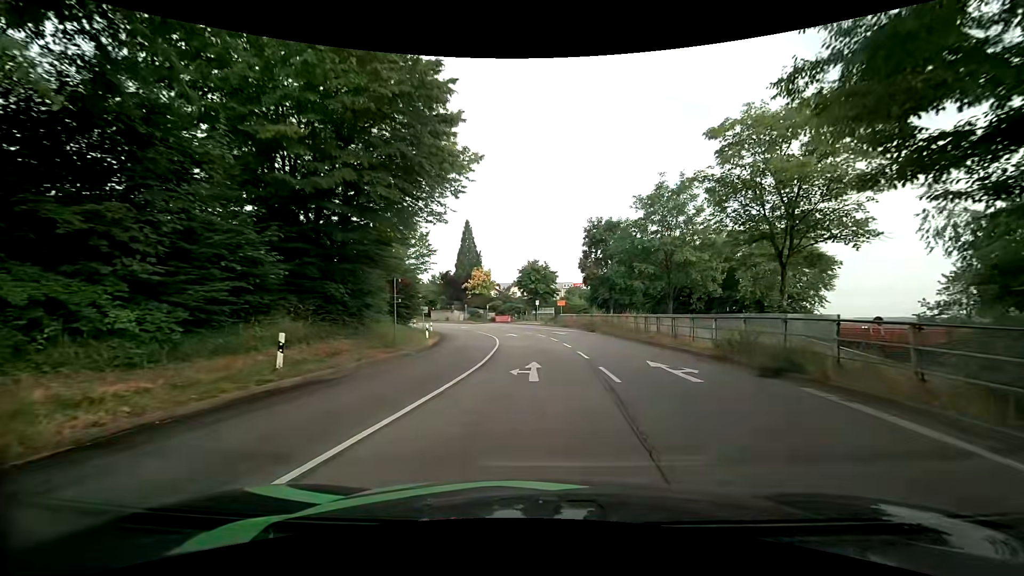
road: primary_link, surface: asphalt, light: Day
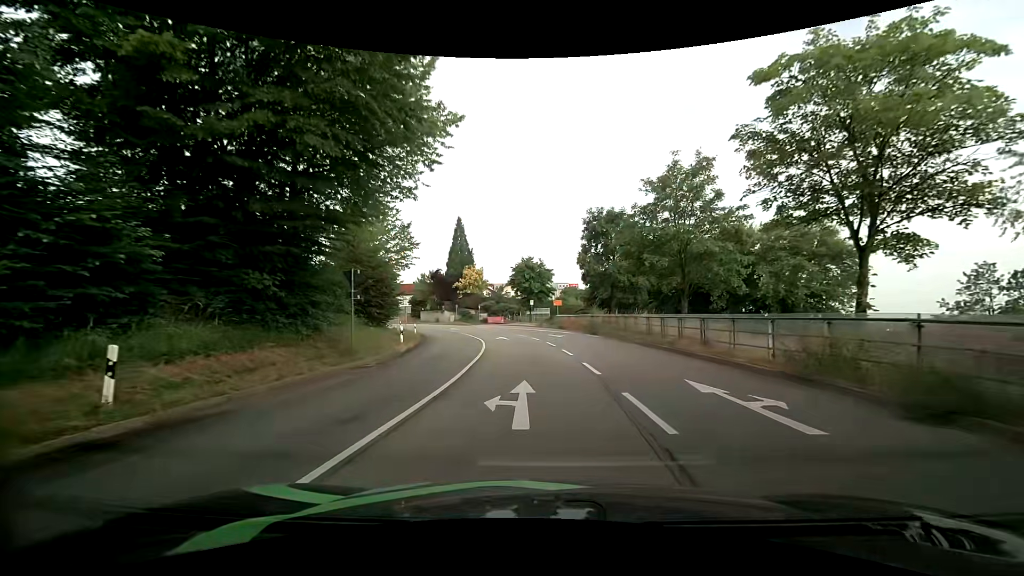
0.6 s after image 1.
(0.0, +4.7) m; +1°
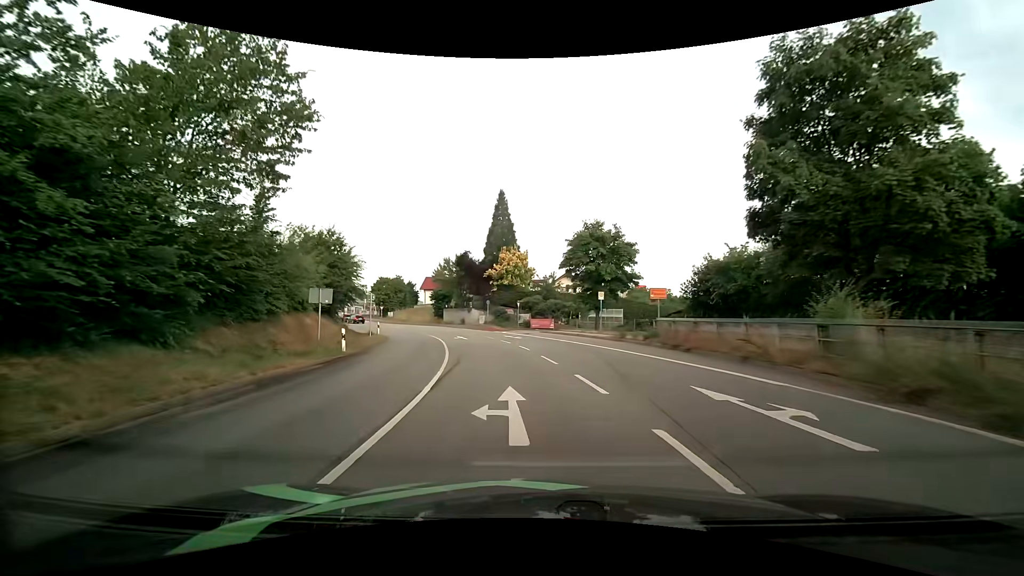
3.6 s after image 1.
(-1.0, +27.0) m; -6°
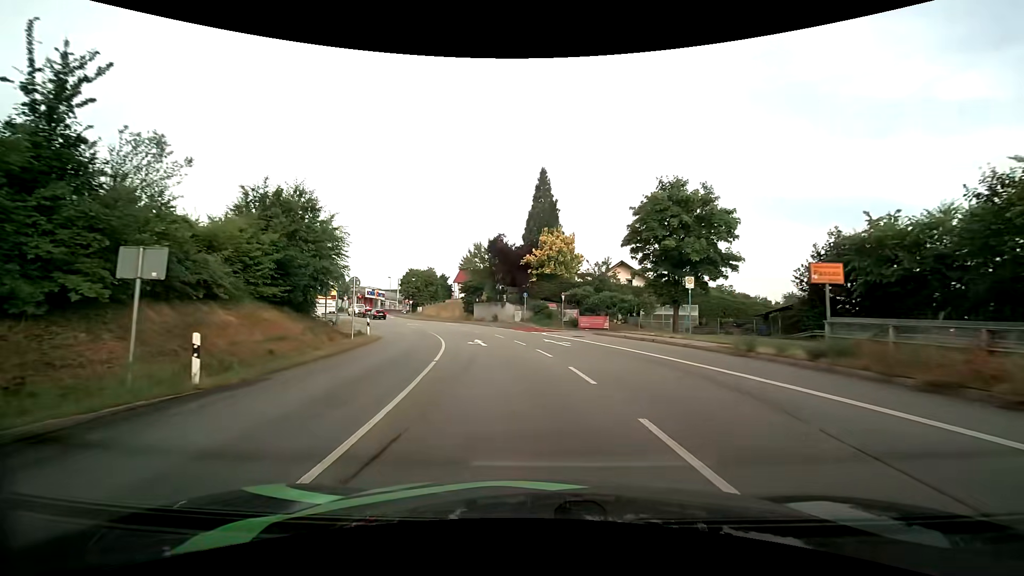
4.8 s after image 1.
(-0.5, +11.5) m; -5°
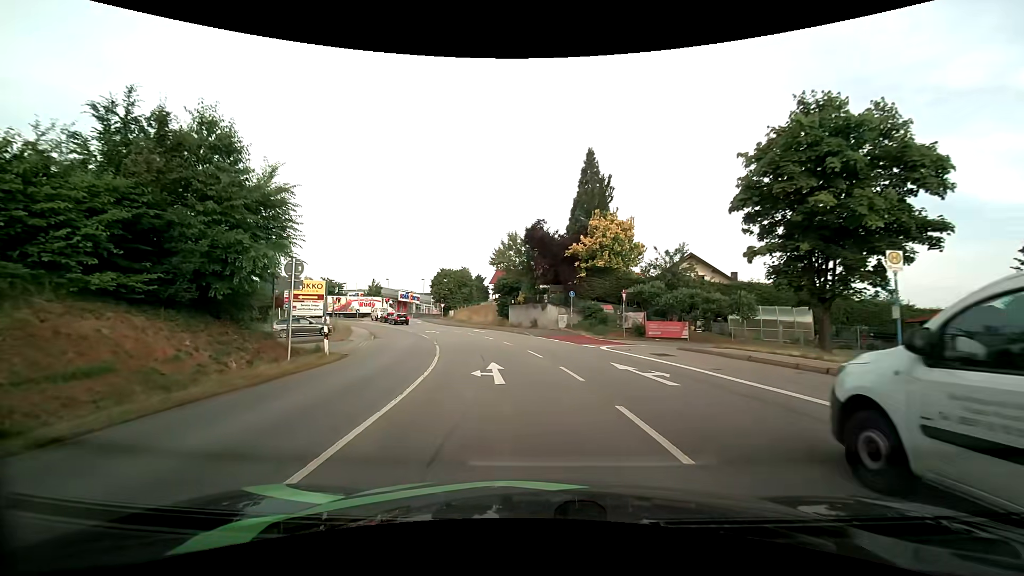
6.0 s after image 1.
(-0.4, +10.6) m; -5°
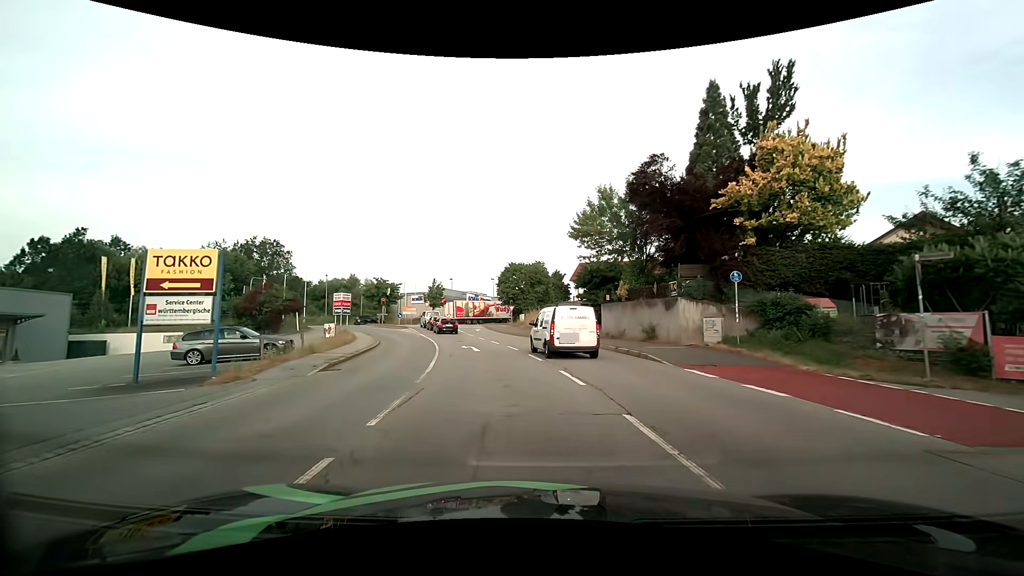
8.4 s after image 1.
(-1.4, +18.1) m; -9°
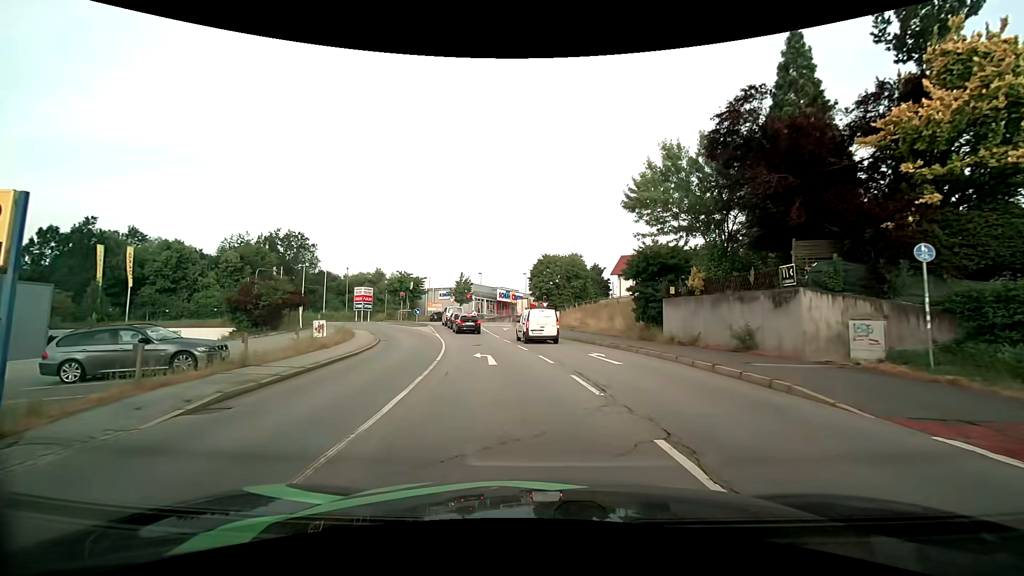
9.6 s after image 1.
(-0.3, +7.1) m; -4°
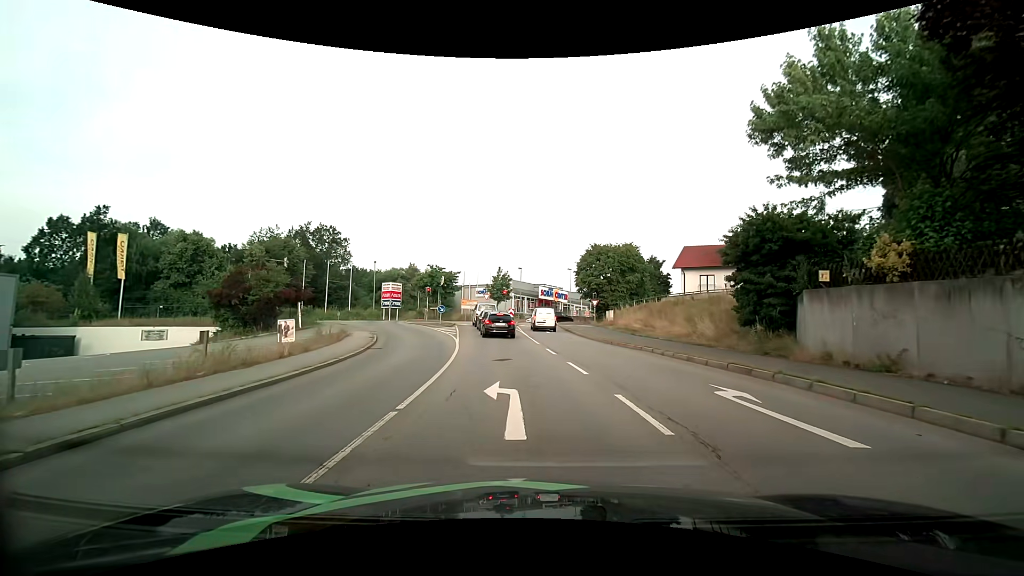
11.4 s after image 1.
(-0.4, +8.7) m; -5°
(0, +10) (-1, +20) (-2, +30) (-3, +40) (-5, +50) (-10, +58) (-19, +63) (-29, +61) (-38, +58) (-48, +55) m
